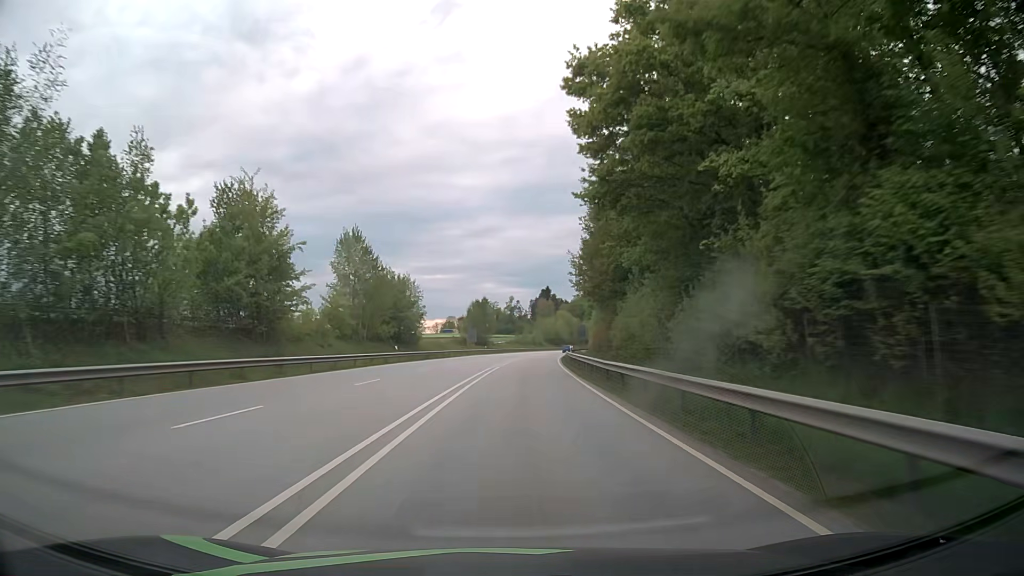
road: primary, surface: asphalt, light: Day
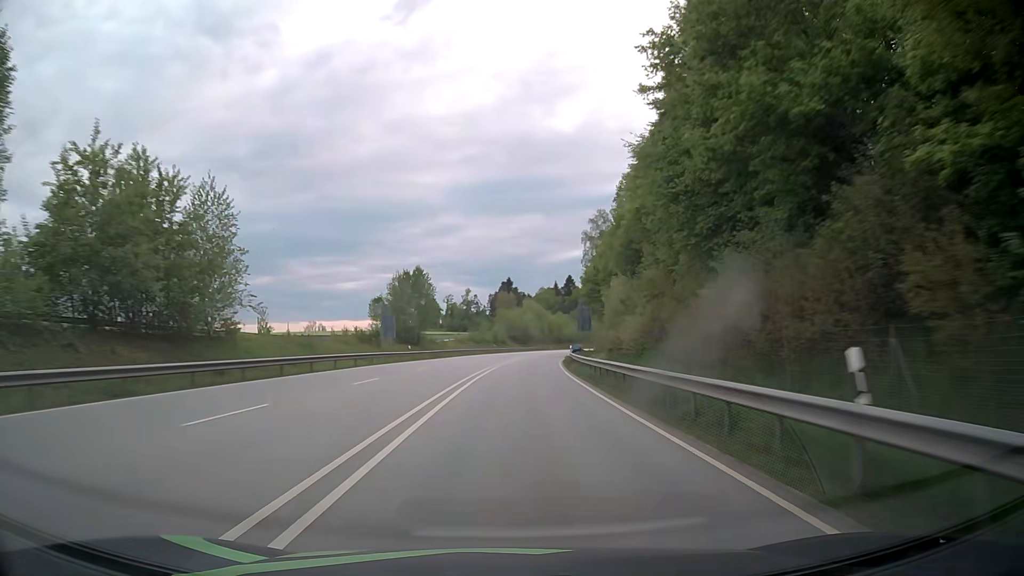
(+1.4, +47.4) m; +3°
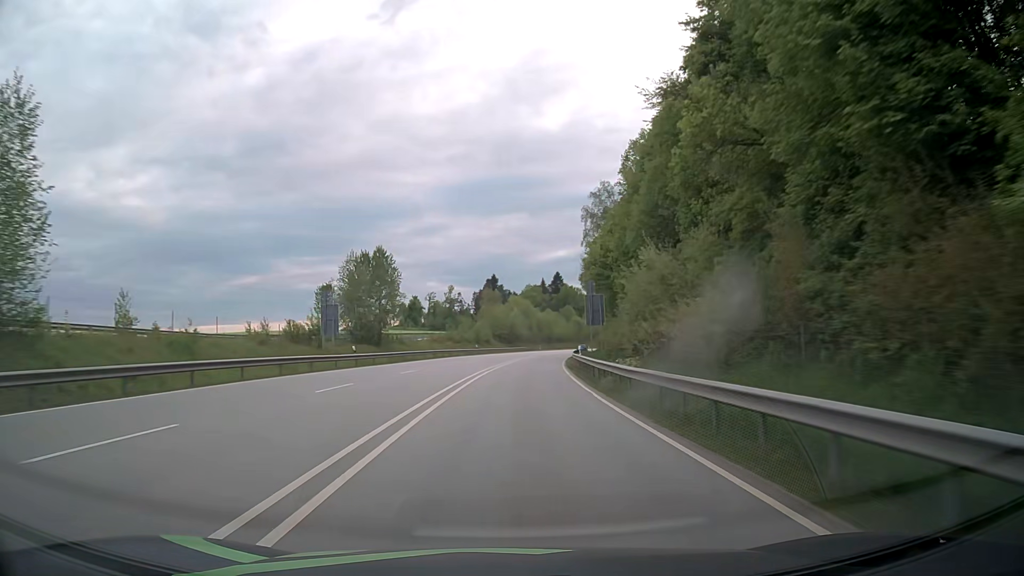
(+0.2, +15.8) m; +1°
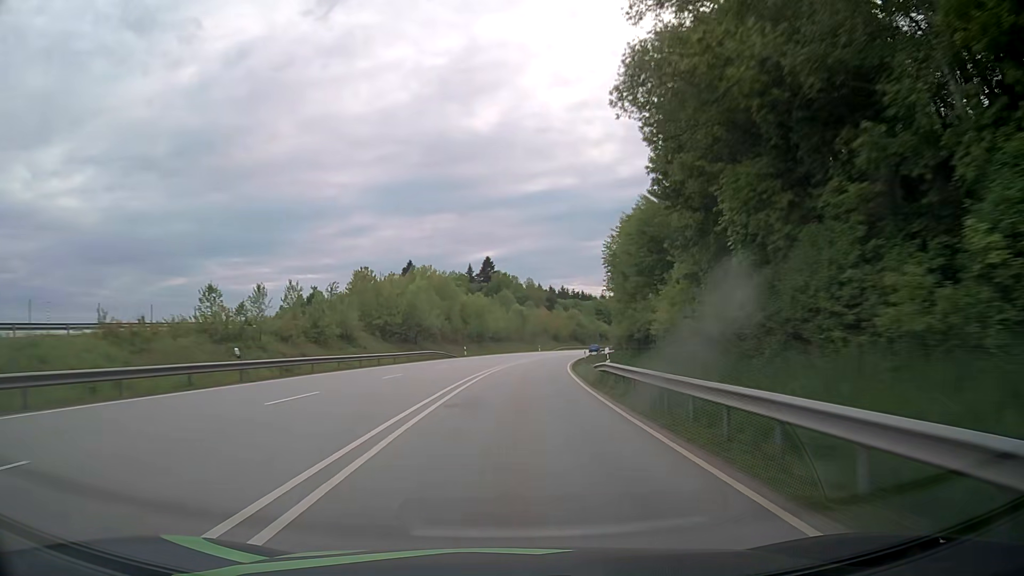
(+3.4, +63.3) m; +6°
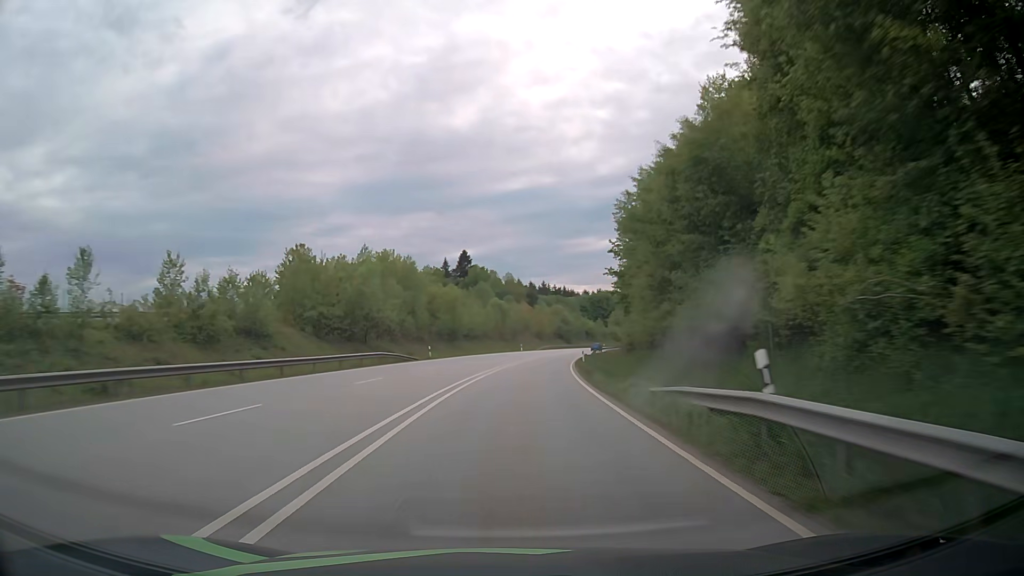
(+0.3, +15.9) m; +2°
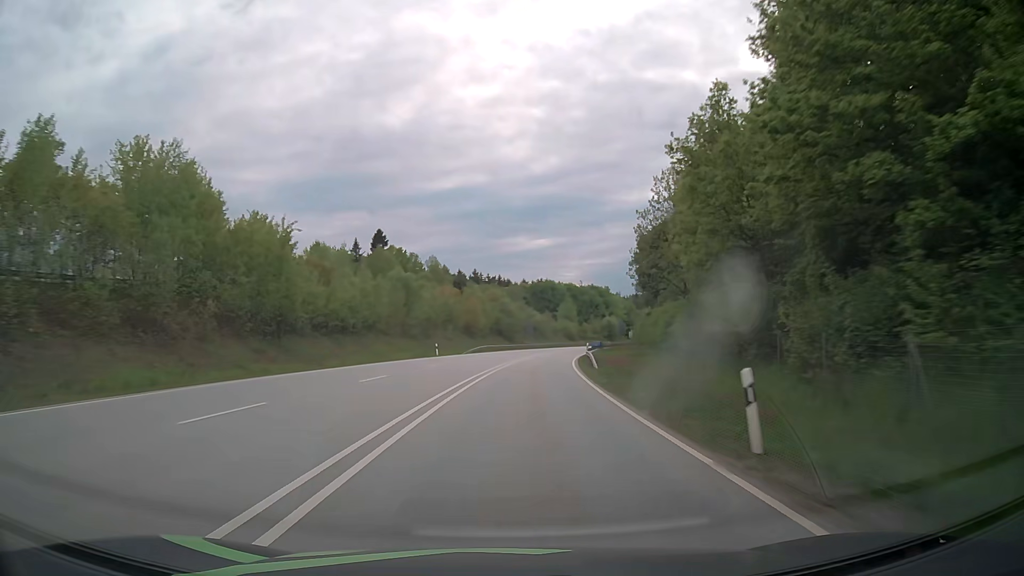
(+2.6, +47.5) m; +6°
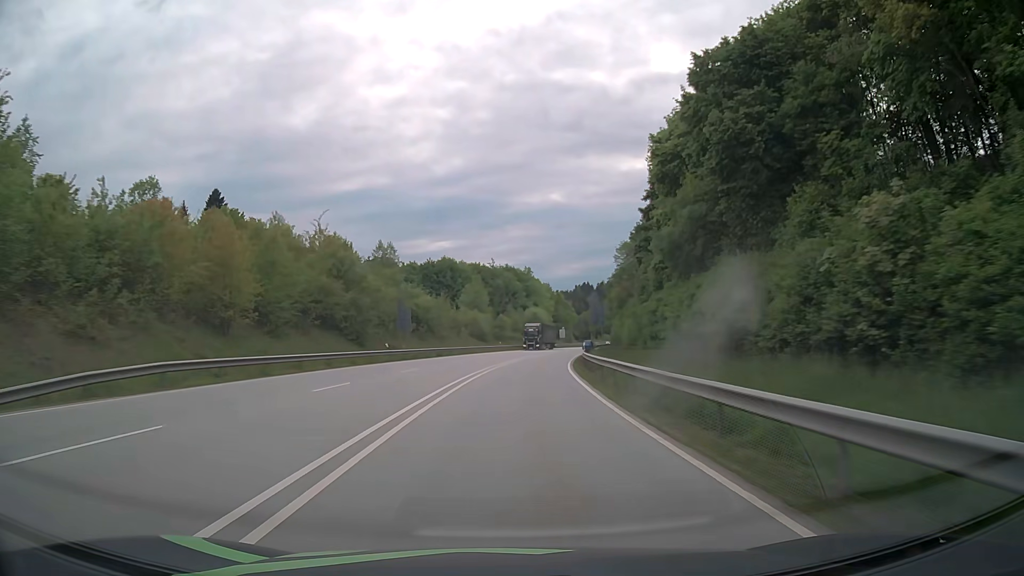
(+4.5, +63.2) m; +8°
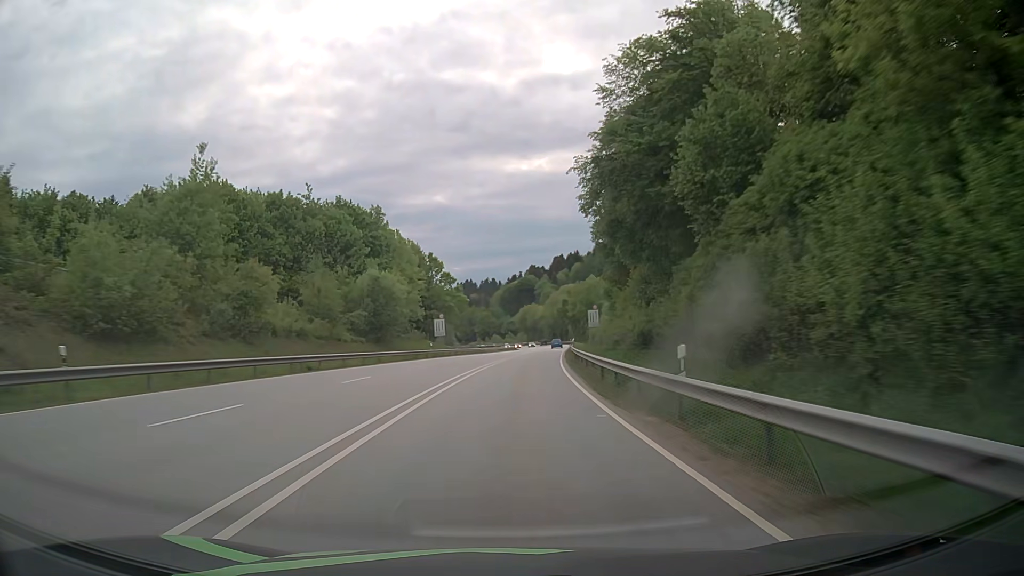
(+6.9, +78.9) m; +10°
(0, +10) (0, +20) (+1, +30) (+2, +40) (+2, +50) (+3, +60) (+4, +70) (+5, +80) (+6, +90) (+7, +100) m
